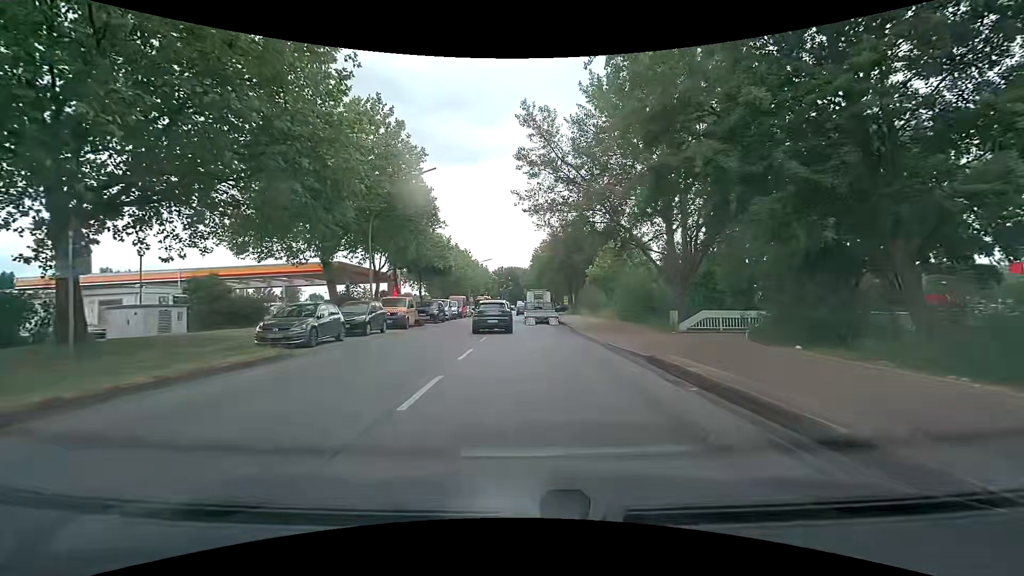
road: secondary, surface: asphalt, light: Day
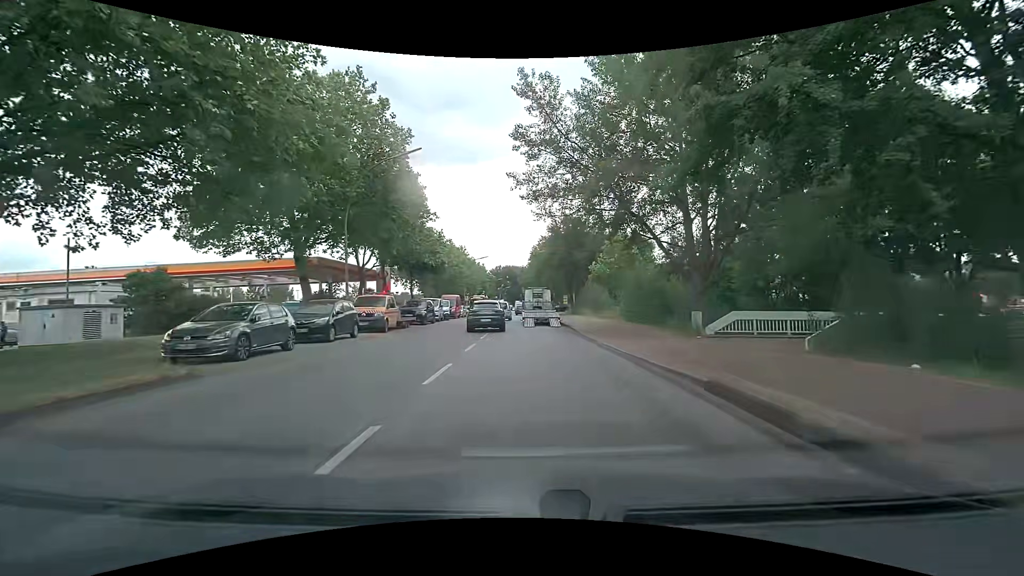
(0.0, +3.9) m; 0°
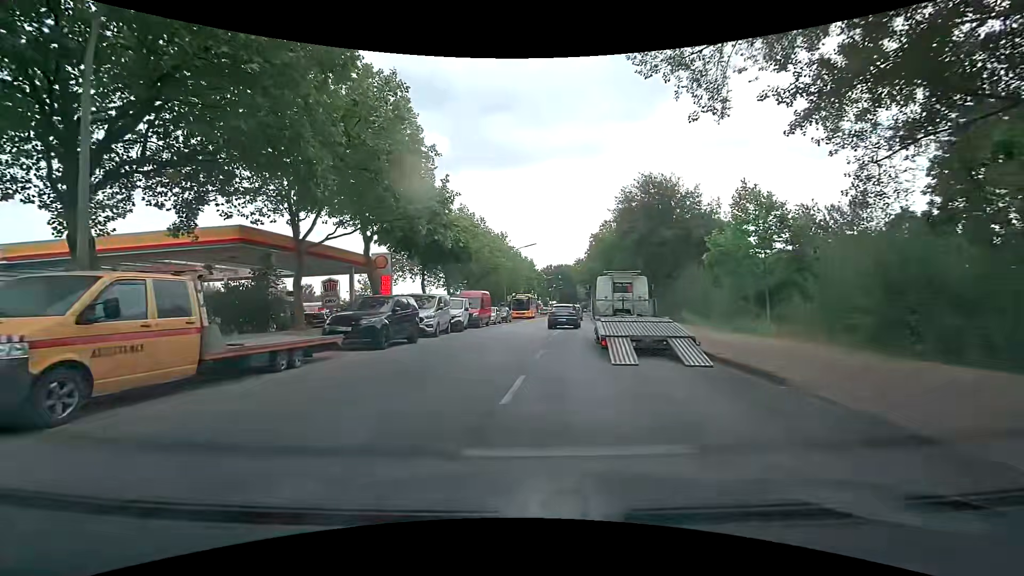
(-0.8, +19.8) m; -6°
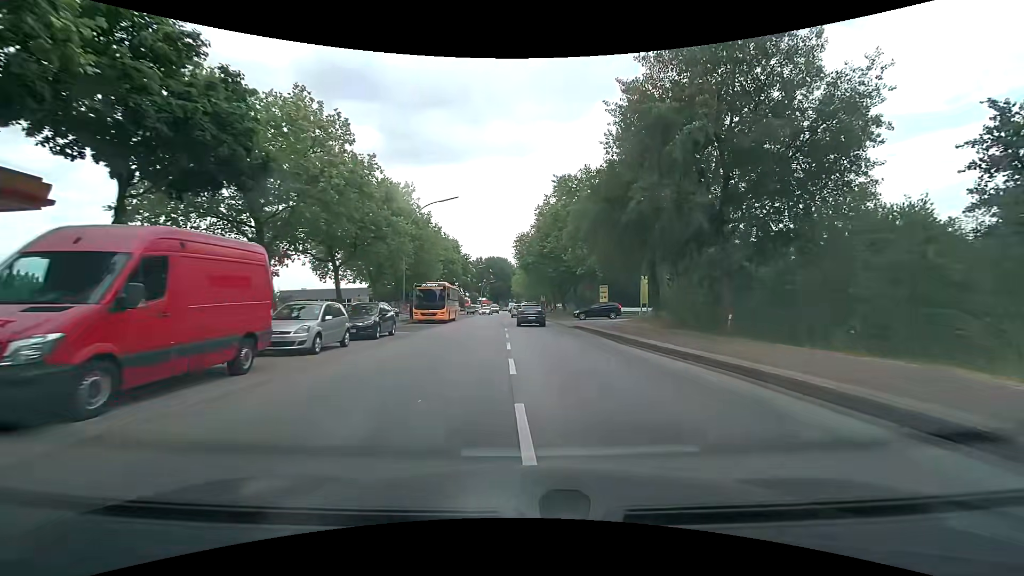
(+1.1, +27.5) m; +8°
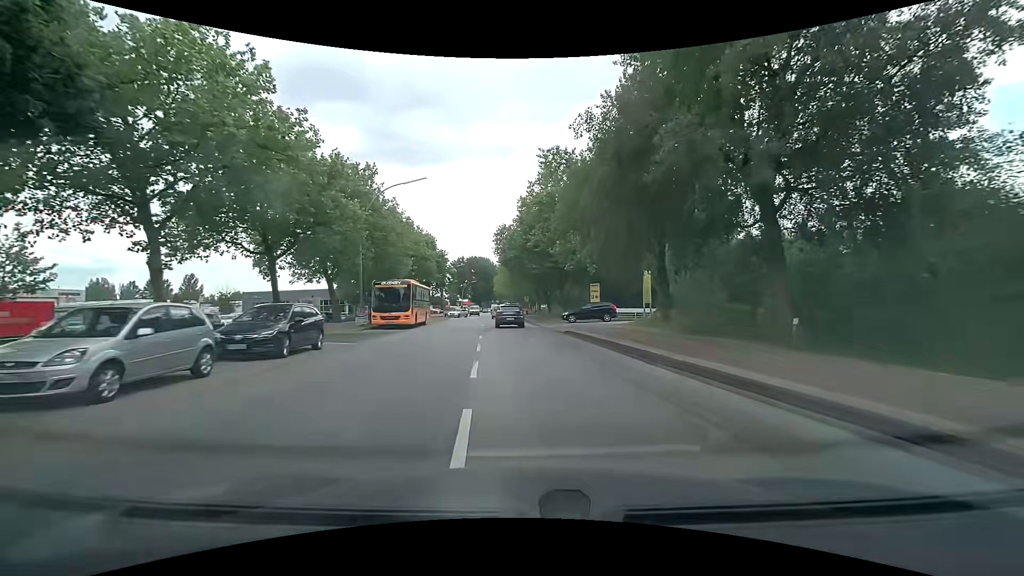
(+0.1, +6.3) m; +2°
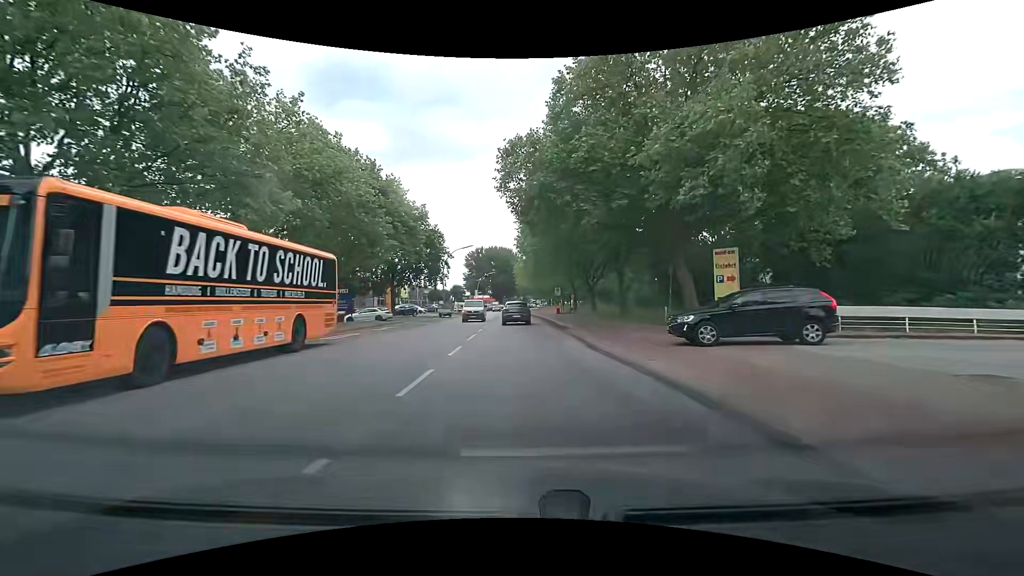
(-0.5, +26.4) m; -2°
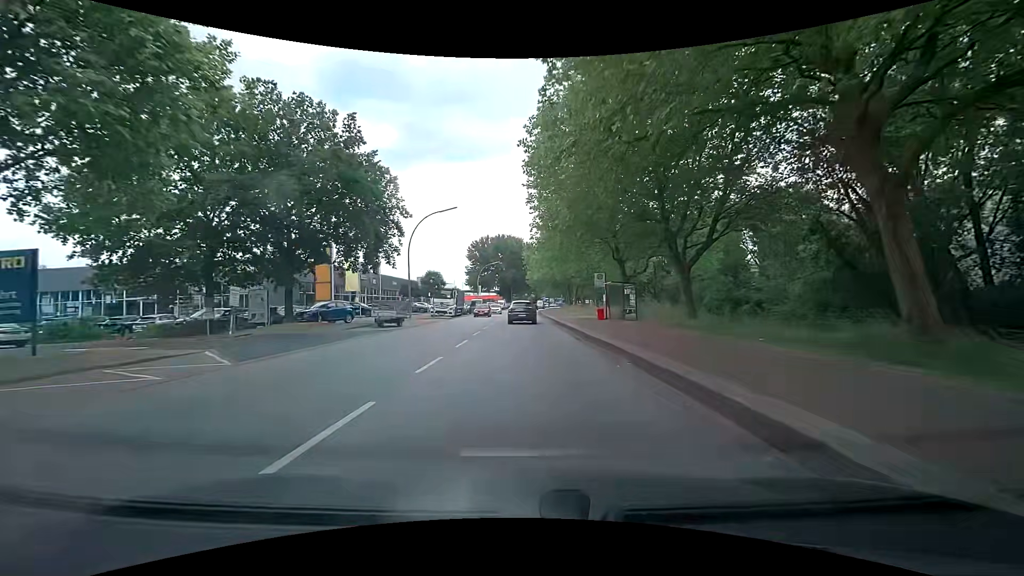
(-0.7, +27.9) m; -2°
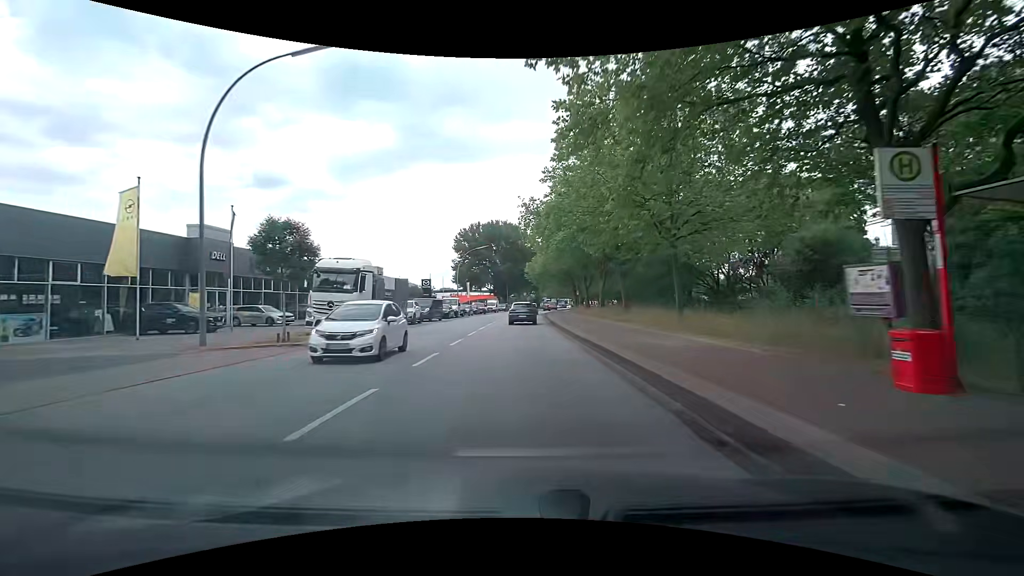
(0.0, +29.0) m; 0°
(0, +10) (0, +20) (0, +30) (0, +40) (0, +50) (0, +60) (+1, +70) (+1, +80) (+2, +90) (+2, +100) m
